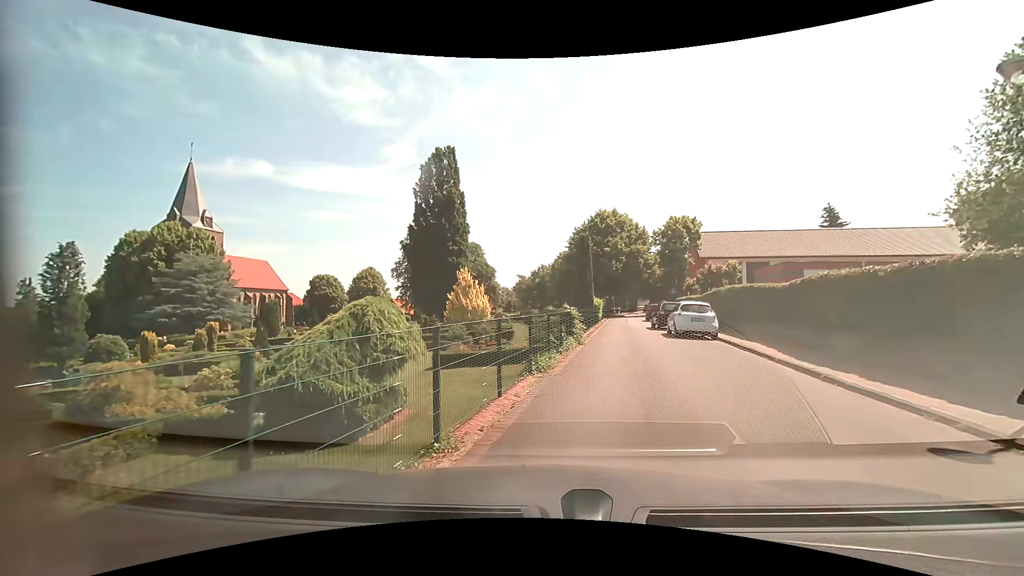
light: Day
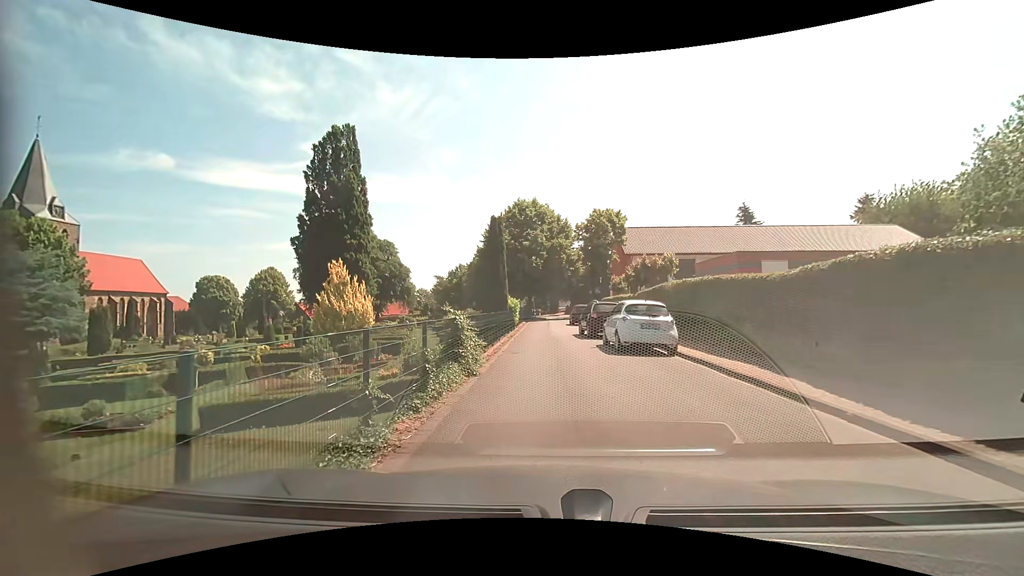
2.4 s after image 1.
(+0.7, +7.4) m; +8°
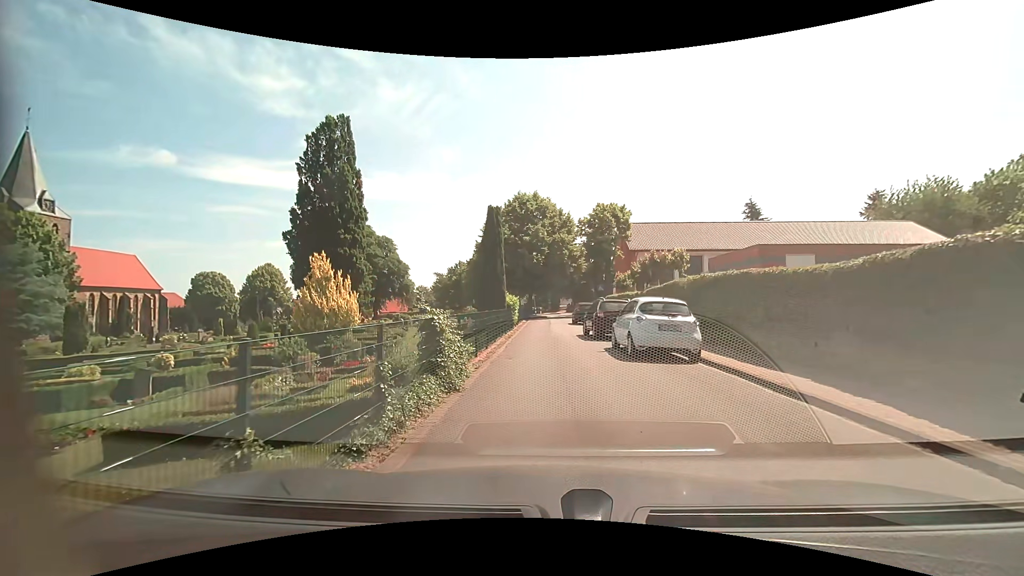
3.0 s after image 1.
(0.0, +2.1) m; 0°
